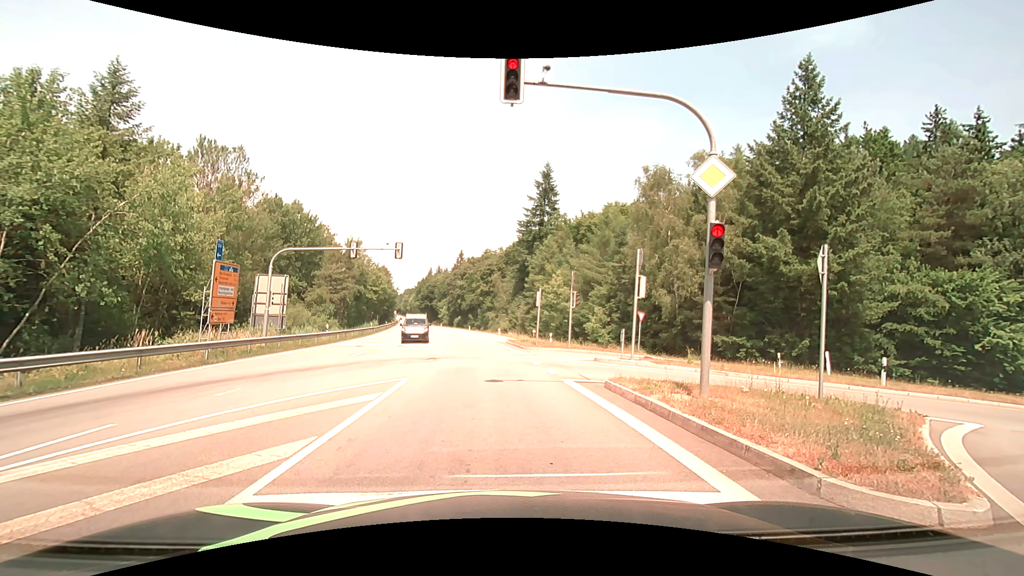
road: secondary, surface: asphalt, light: Day
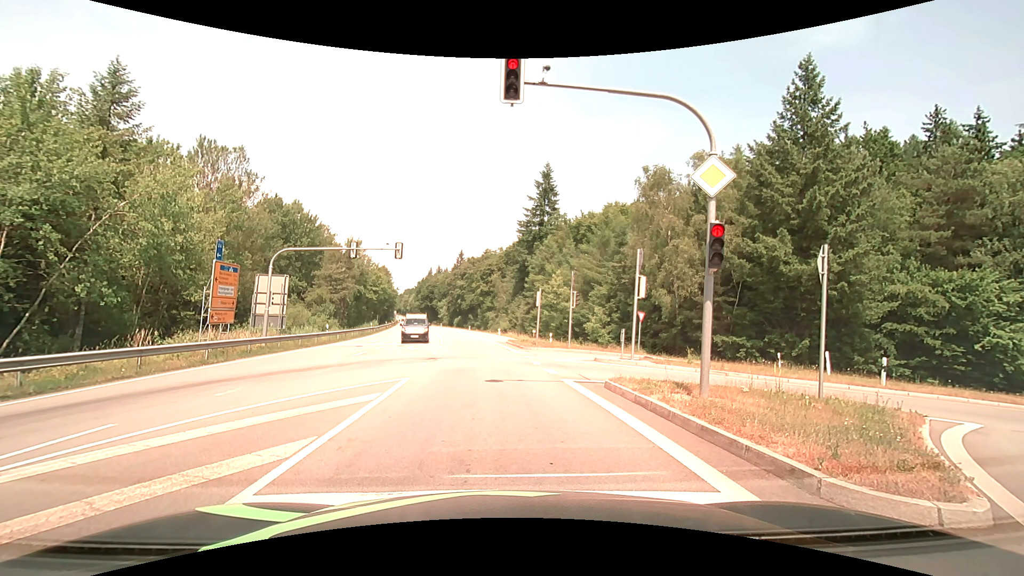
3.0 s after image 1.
(0.0, 0.0) m; 0°
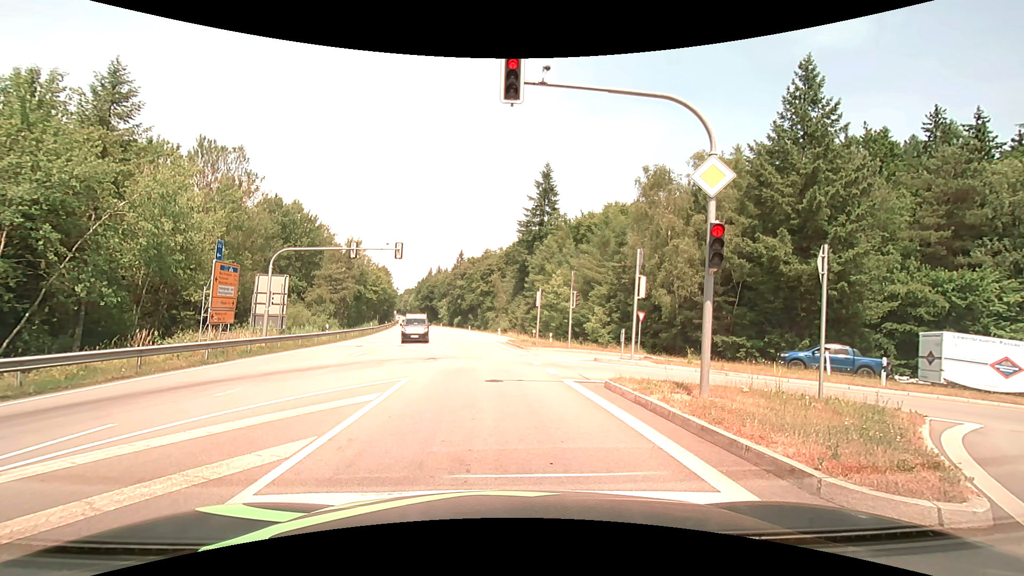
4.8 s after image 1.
(0.0, 0.0) m; 0°
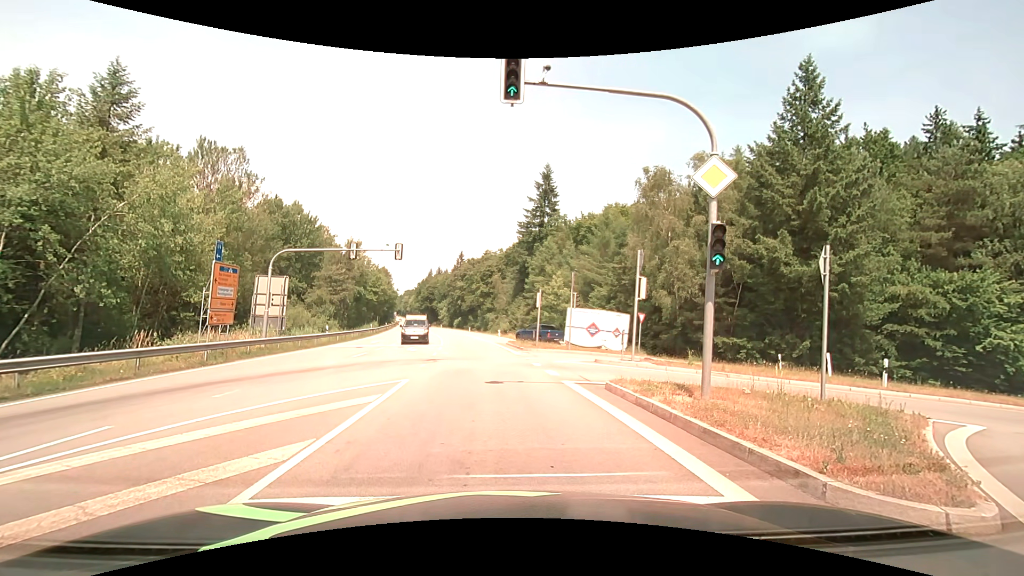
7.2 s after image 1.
(0.0, 0.0) m; 0°
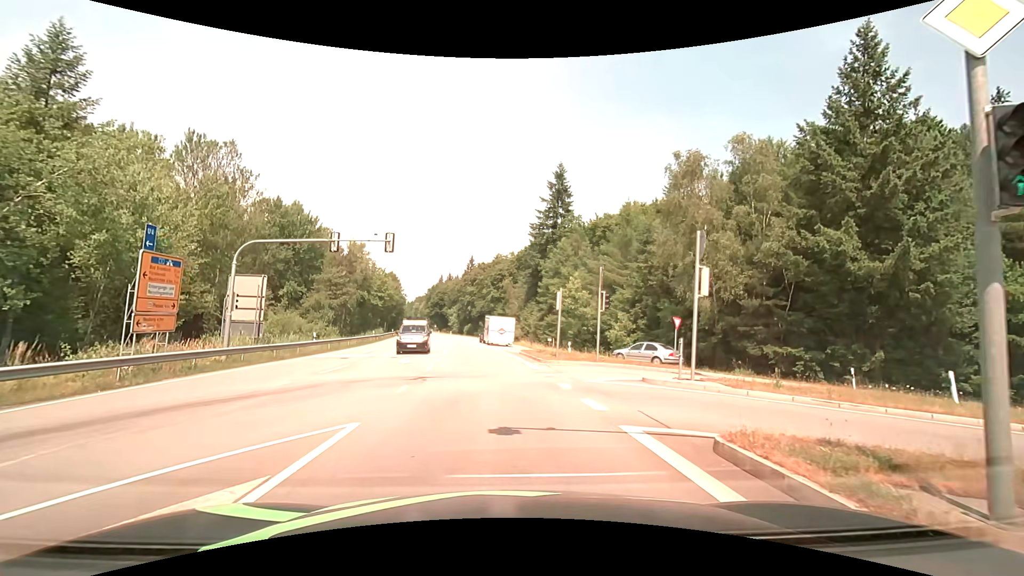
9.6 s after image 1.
(-0.1, +5.8) m; -2°
(0, +10) (-1, +20) (-1, +30) (-2, +40) (-4, +50) (-5, +60) (-7, +70) (-8, +80) (-10, +89) (-11, +99) m
